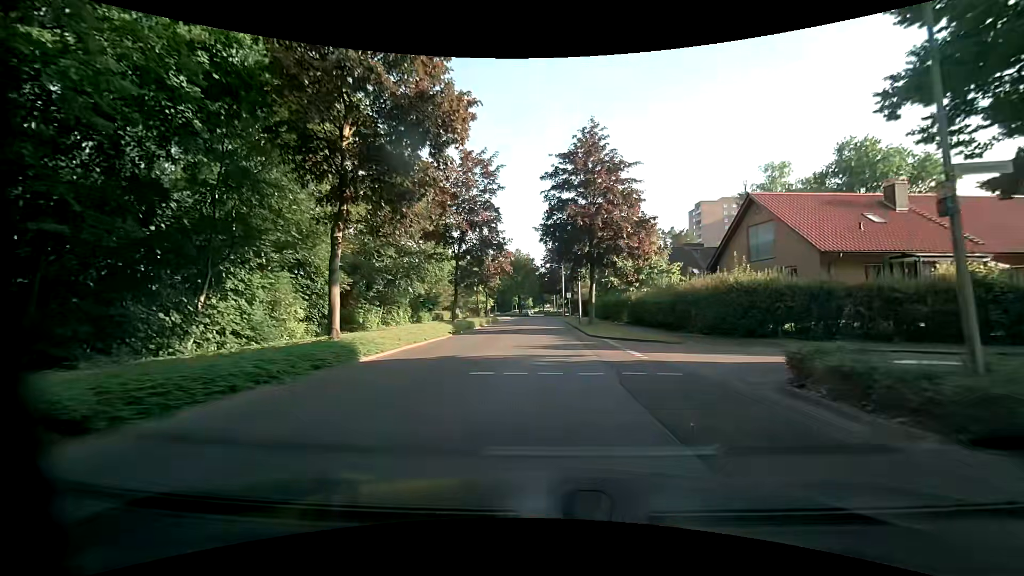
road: unclassified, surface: asphalt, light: Day
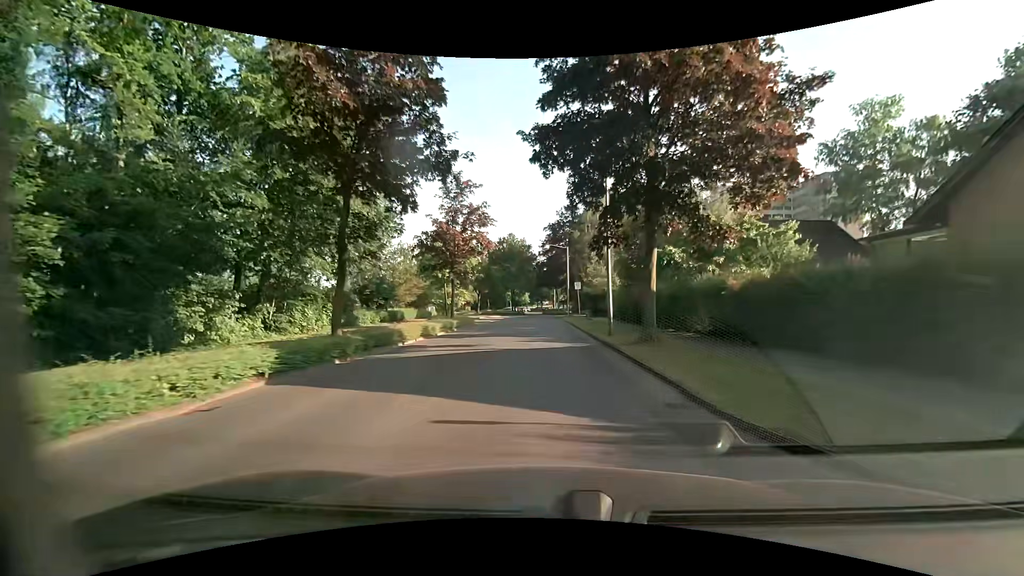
(+0.1, +19.6) m; 0°
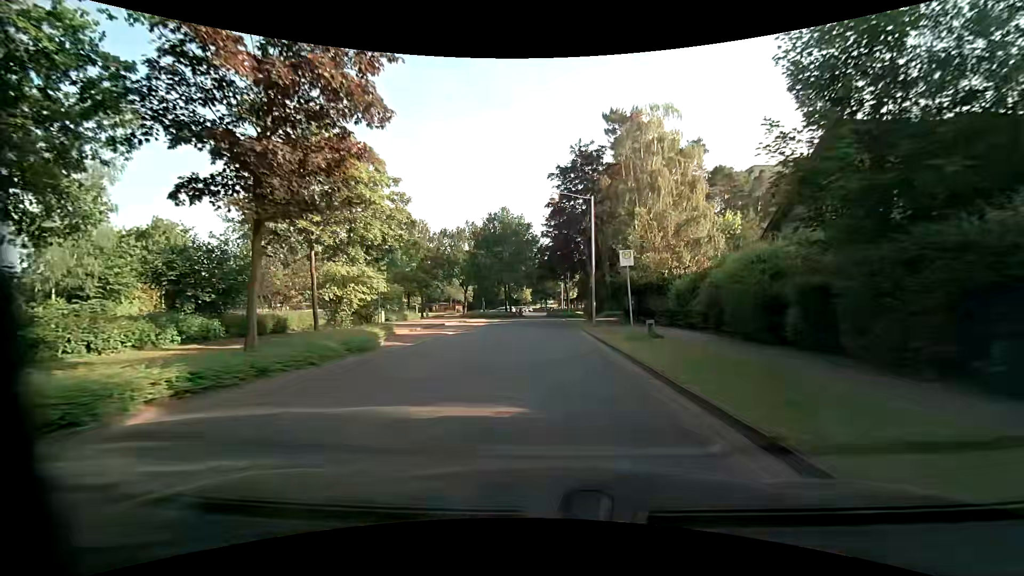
(+0.1, +24.8) m; 0°
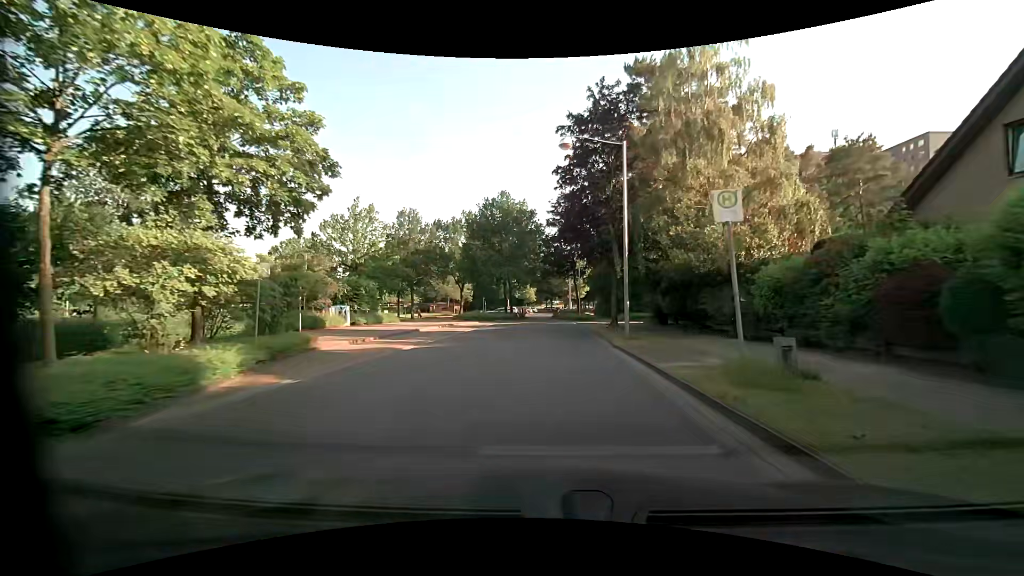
(0.0, +9.9) m; 0°
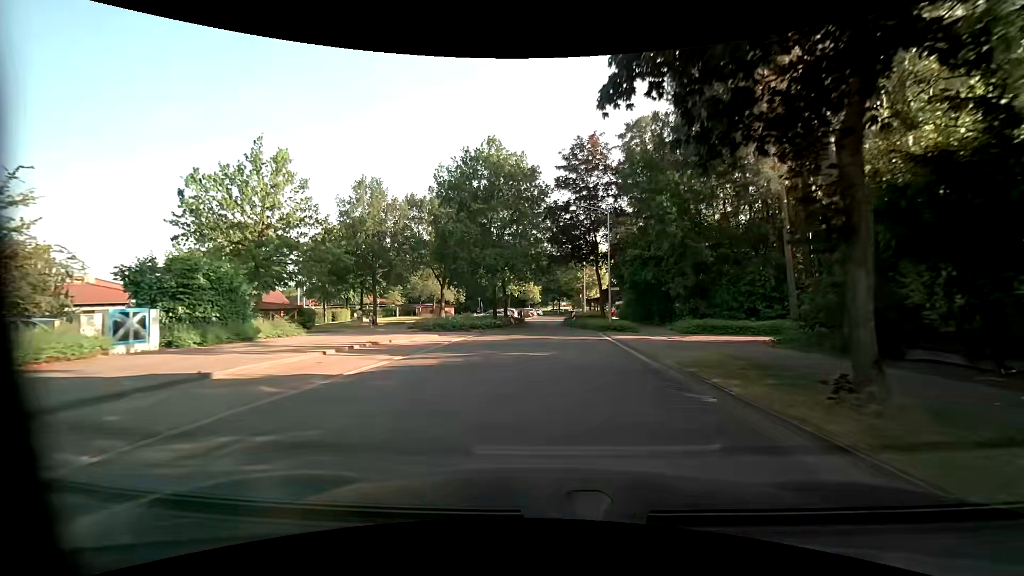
(-0.2, +19.9) m; -1°
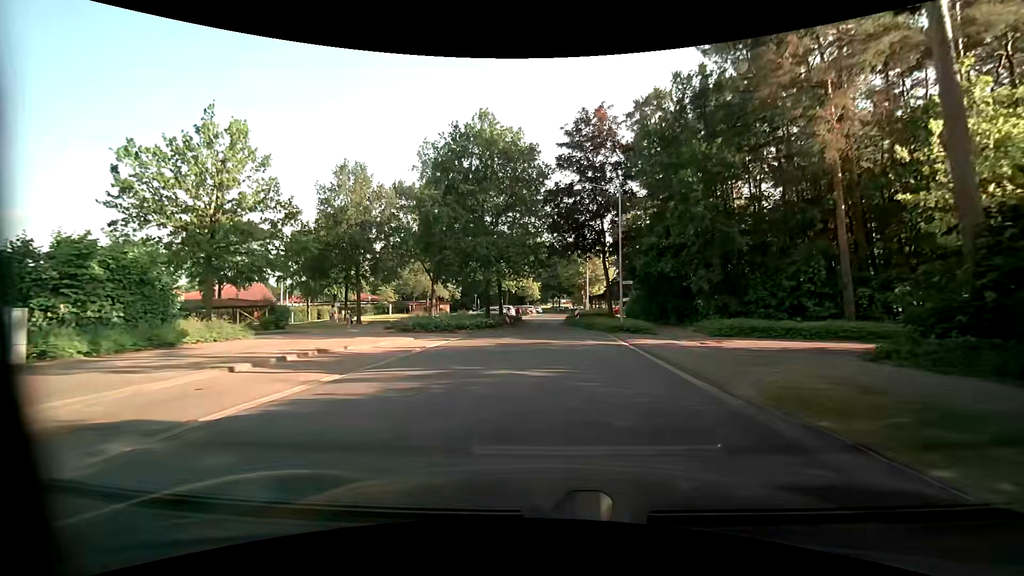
(0.0, +5.0) m; +1°
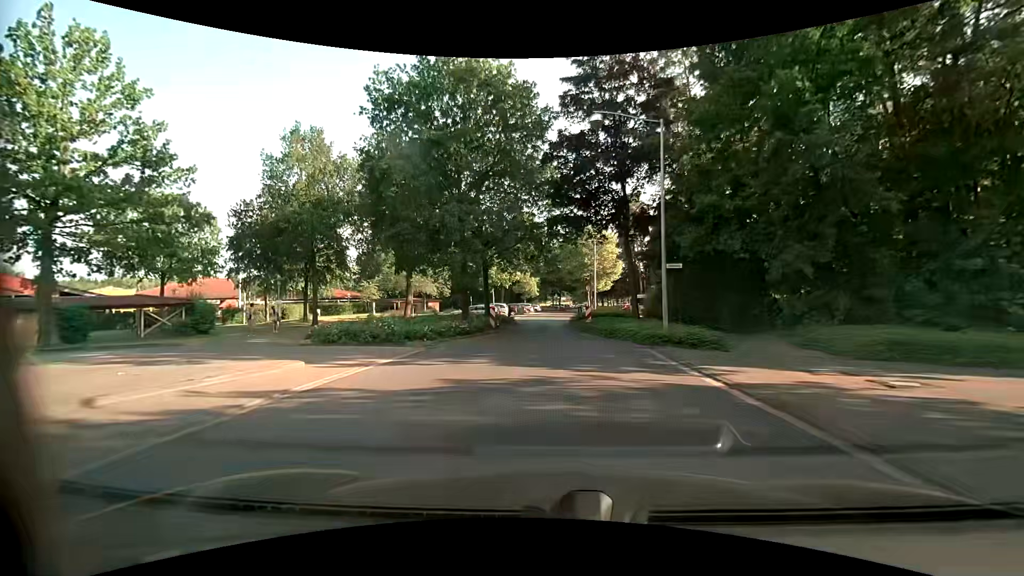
(-0.1, +10.0) m; -1°
